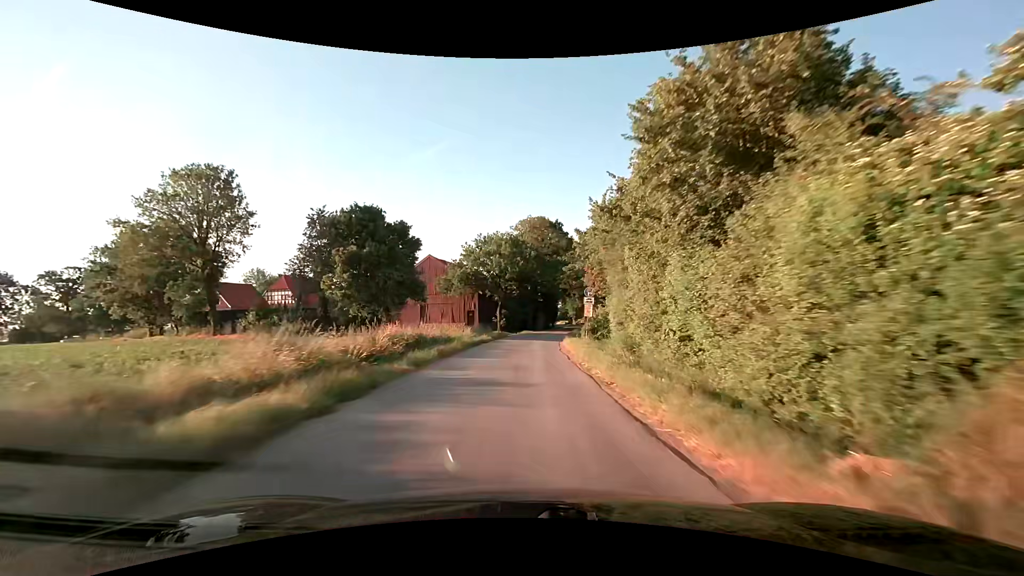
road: unclassified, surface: asphalt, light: Day
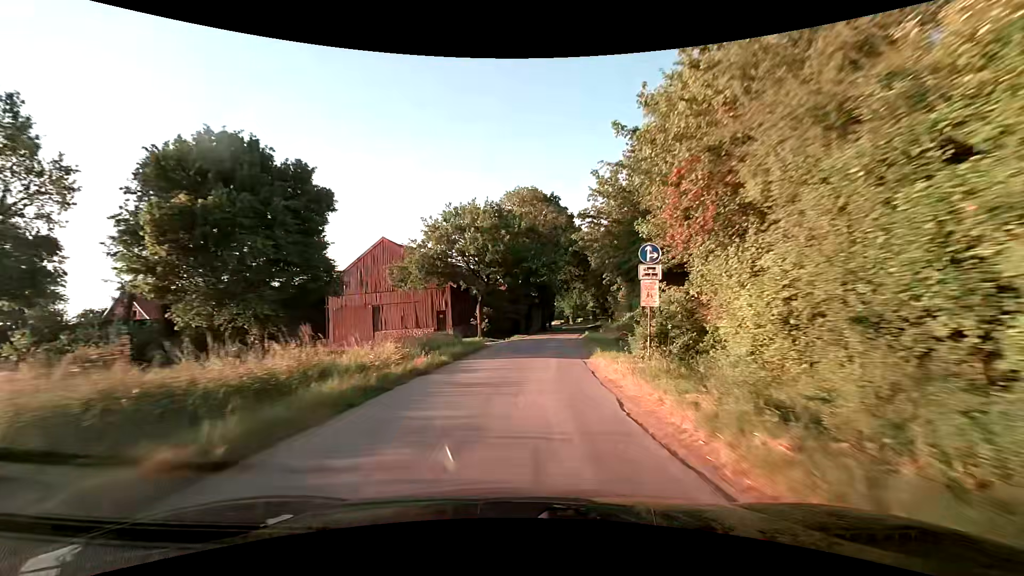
(+0.2, +17.4) m; 0°
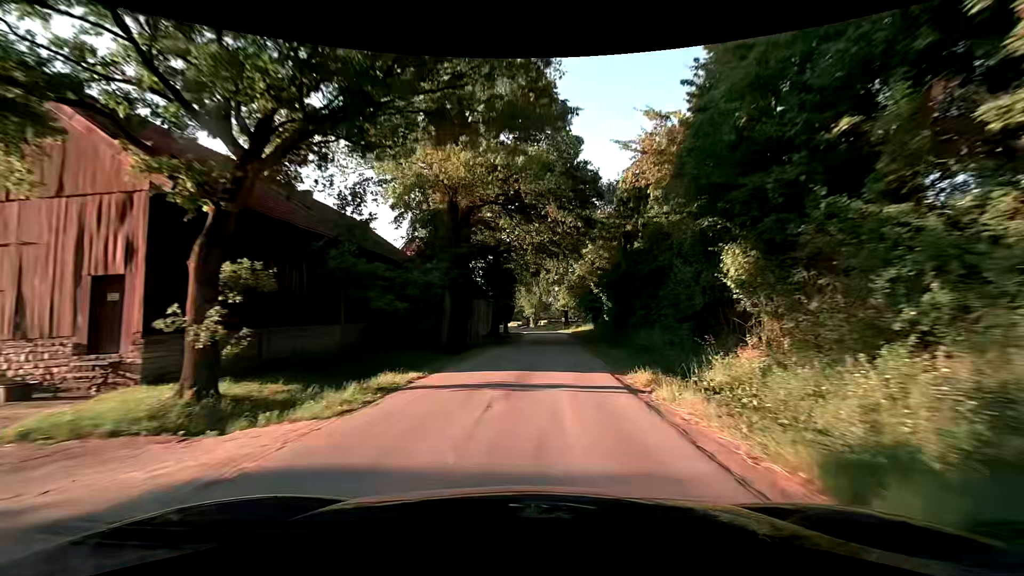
(+1.8, +33.8) m; +5°
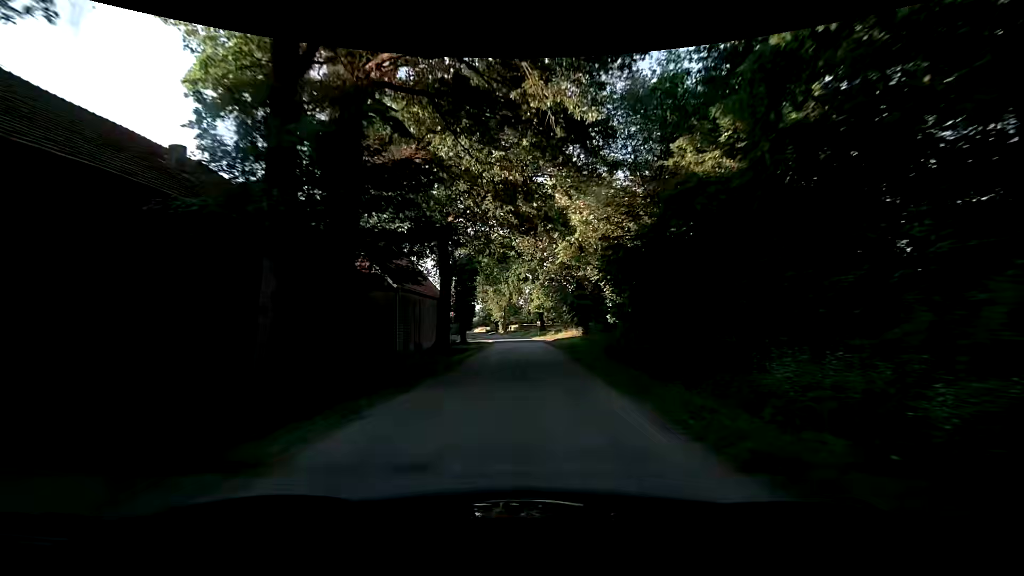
(+0.5, +16.5) m; +4°
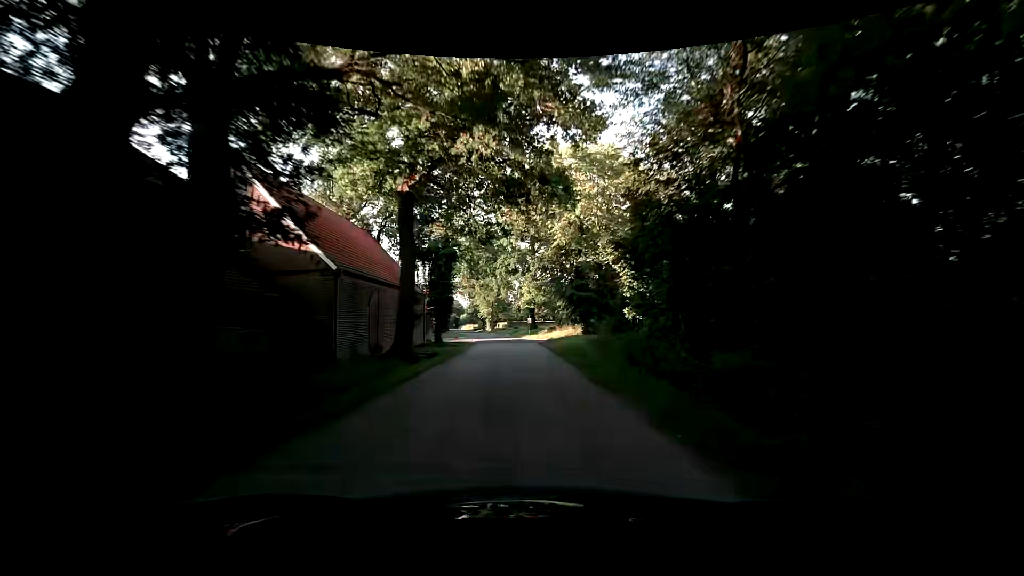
(+0.1, +8.2) m; +2°
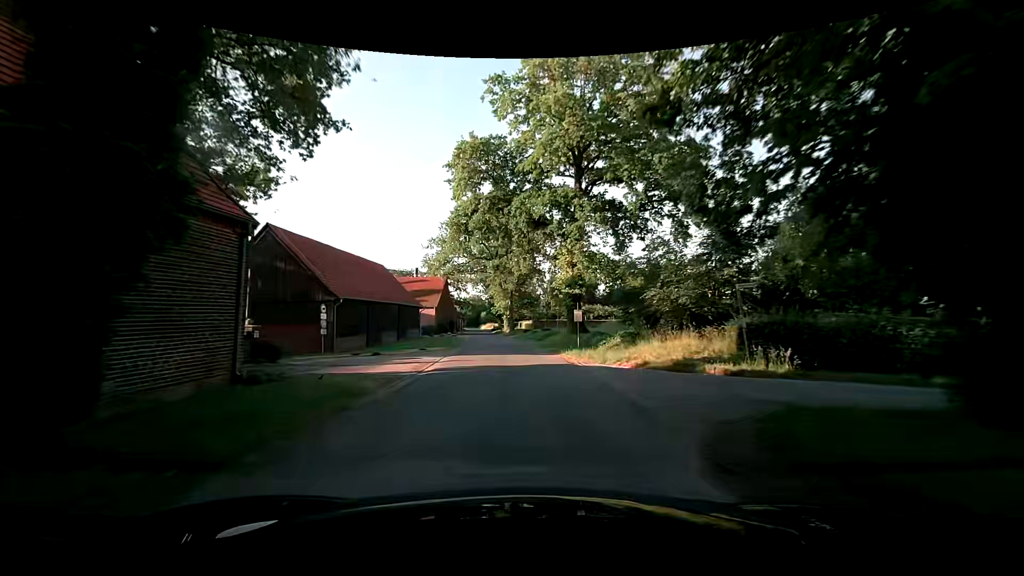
(-0.8, +32.3) m; -4°
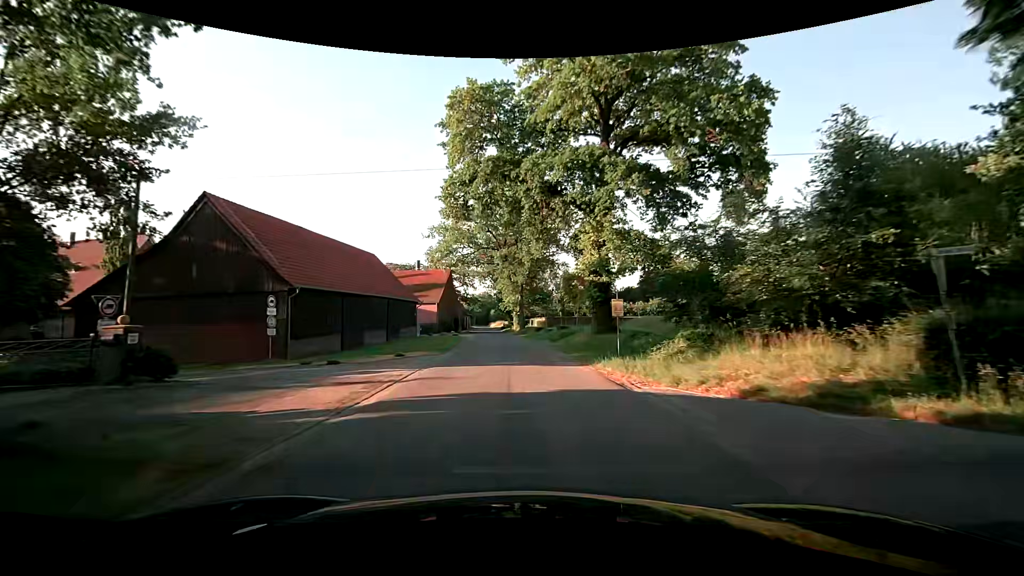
(-0.1, +8.1) m; -2°
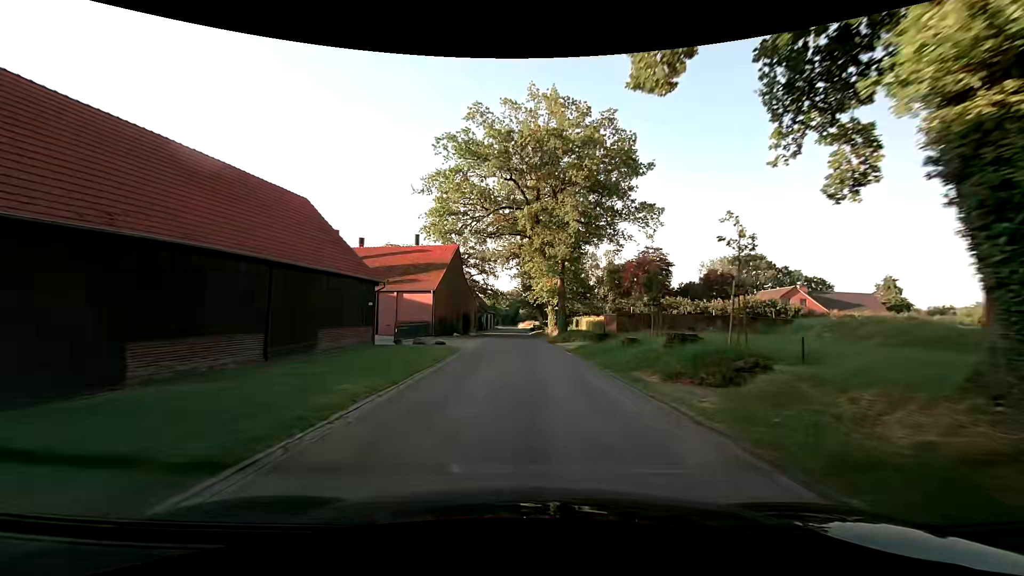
(-0.6, +24.3) m; -3°
(0, +10) (0, +20) (0, +30) (-1, +40) (-1, +50) (-1, +60) (-2, +70) (-2, +80) (-2, +90) (-2, +100) m
